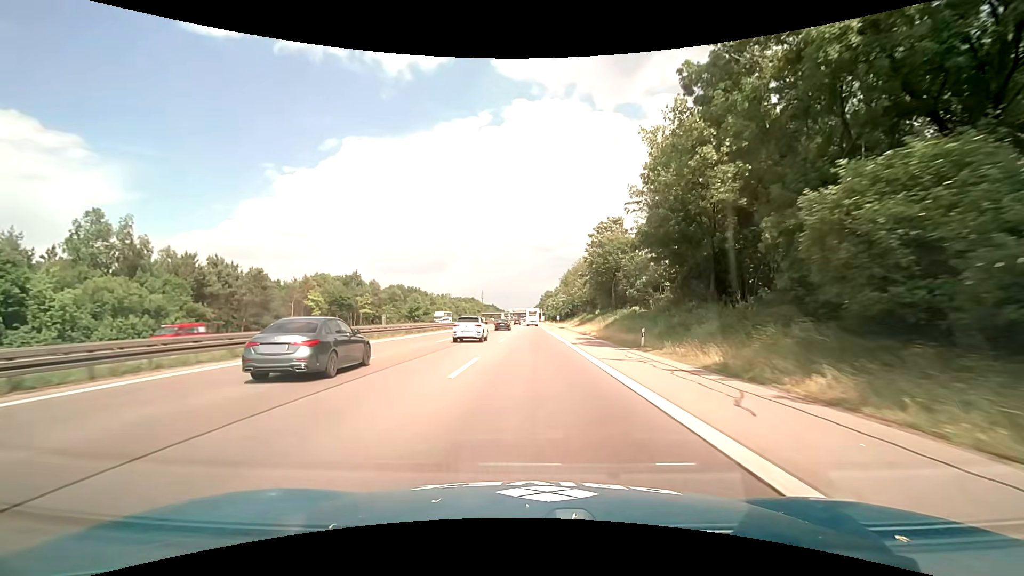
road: motorway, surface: asphalt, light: Day
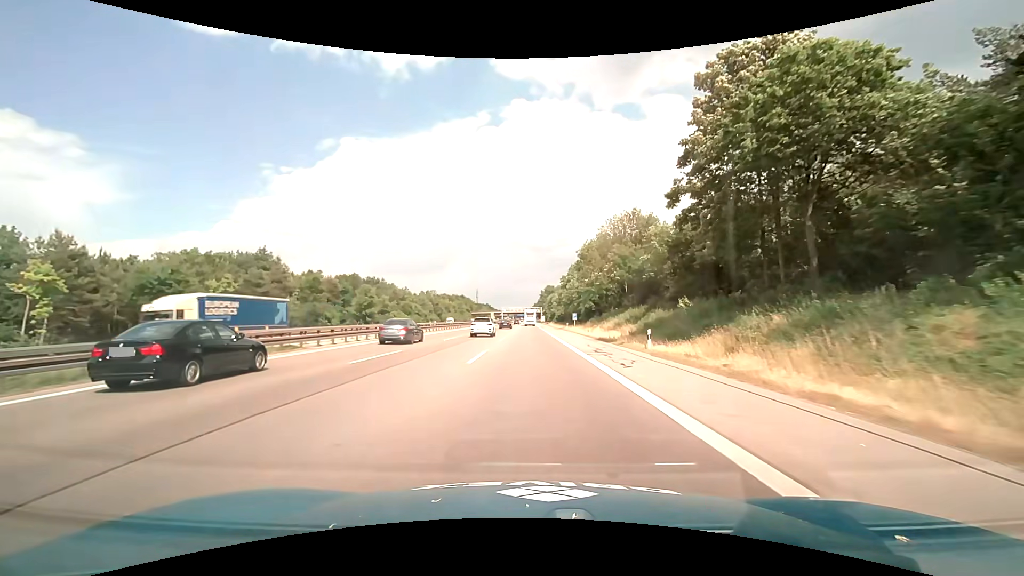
(+0.2, +50.2) m; 0°
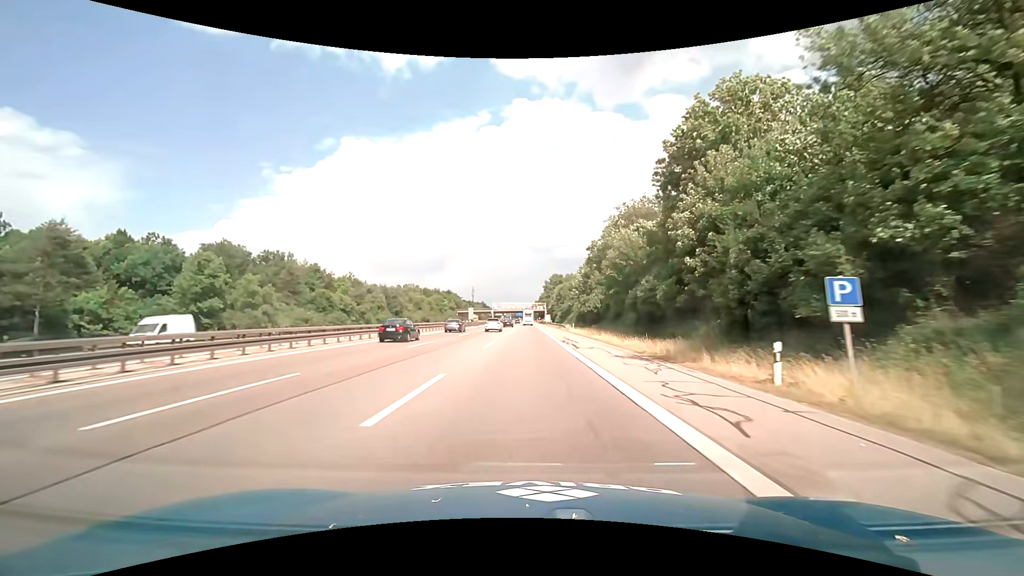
(0.0, +62.7) m; 0°
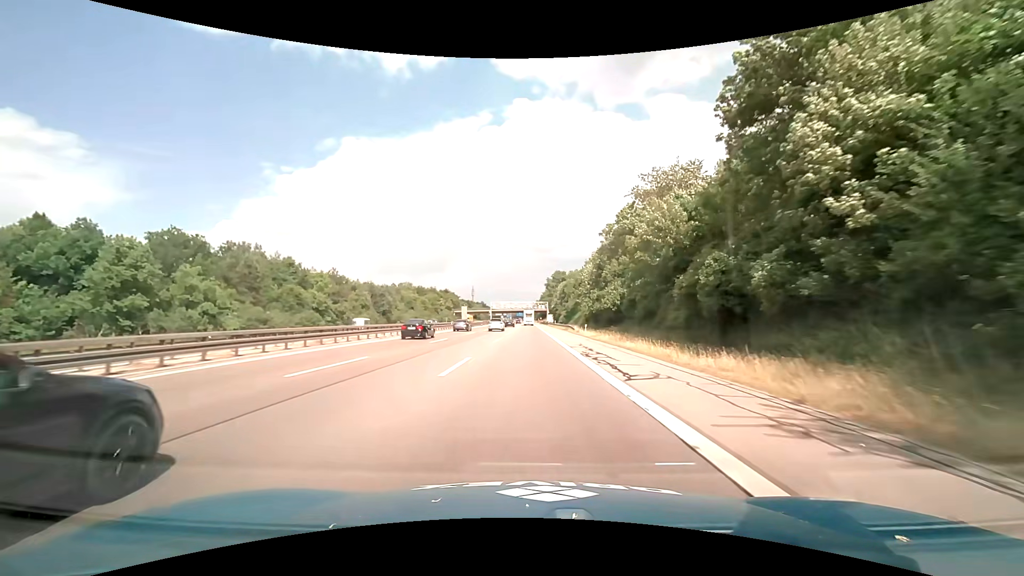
(0.0, +12.5) m; 0°
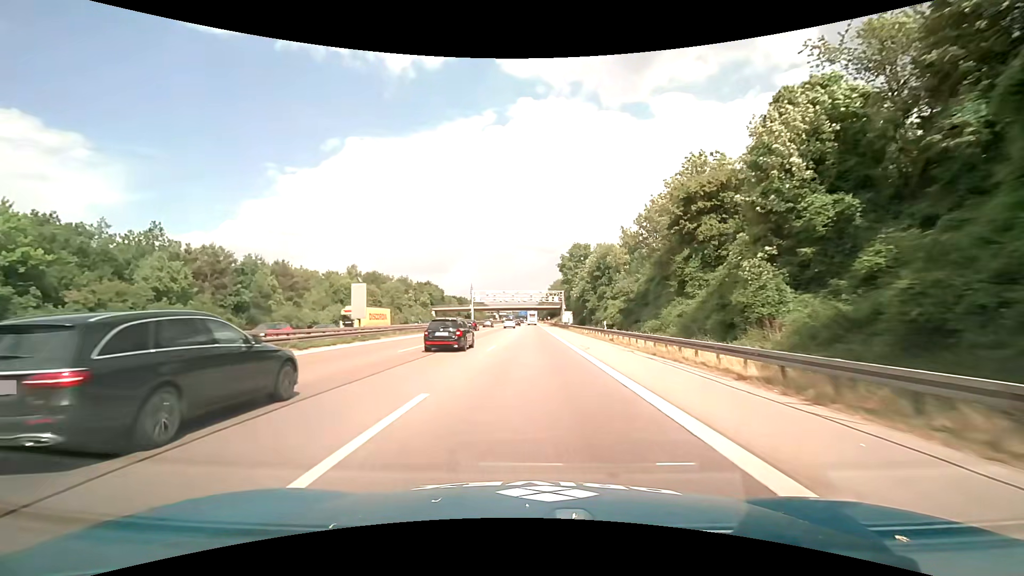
(-0.3, +62.6) m; 0°
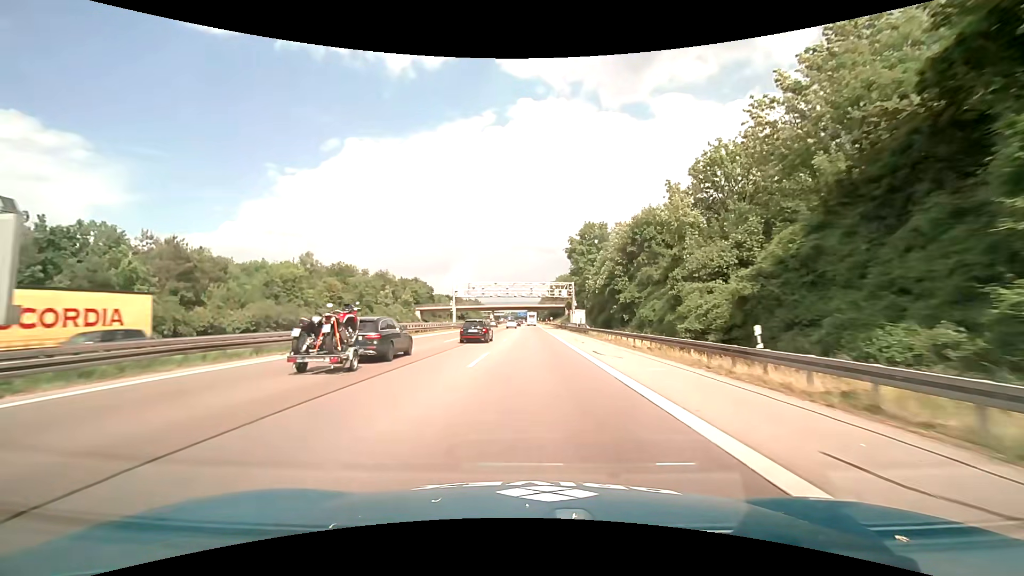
(0.0, +25.0) m; 0°
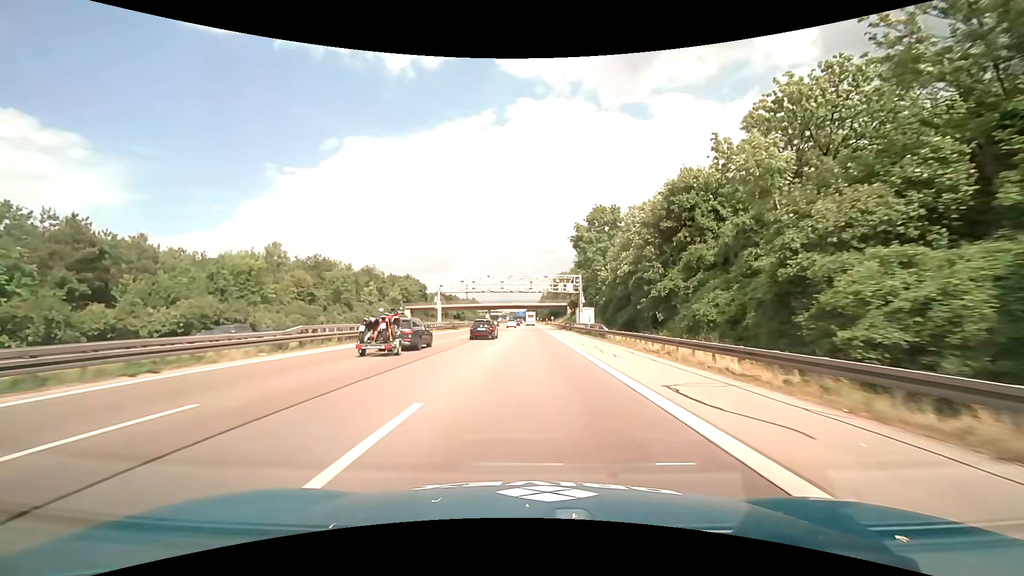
(0.0, +12.5) m; 0°
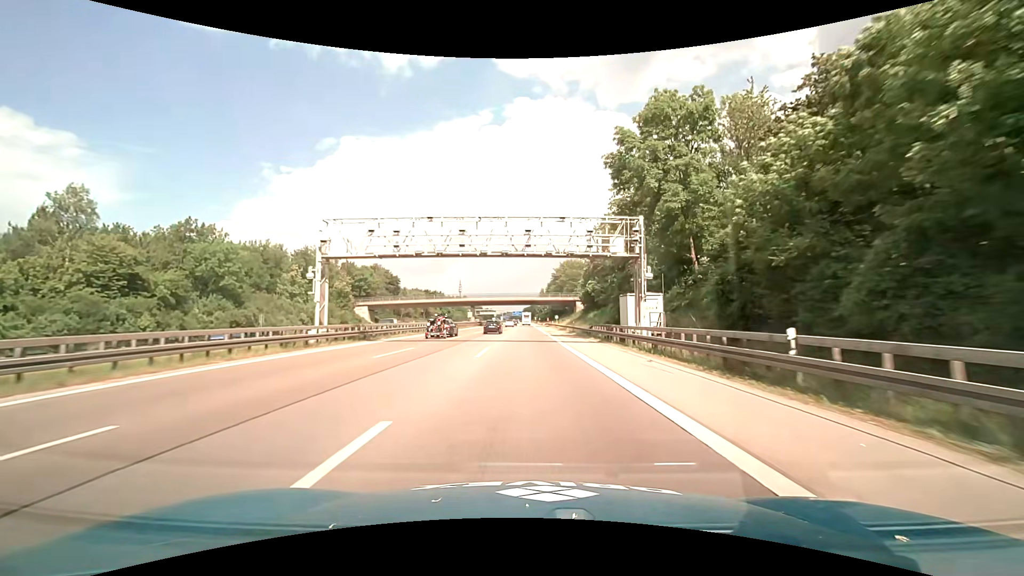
(+0.2, +37.4) m; 0°
(0, +10) (0, +20) (0, +30) (0, +40) (0, +50) (0, +60) (0, +70) (0, +80) (0, +90) (0, +100) m
